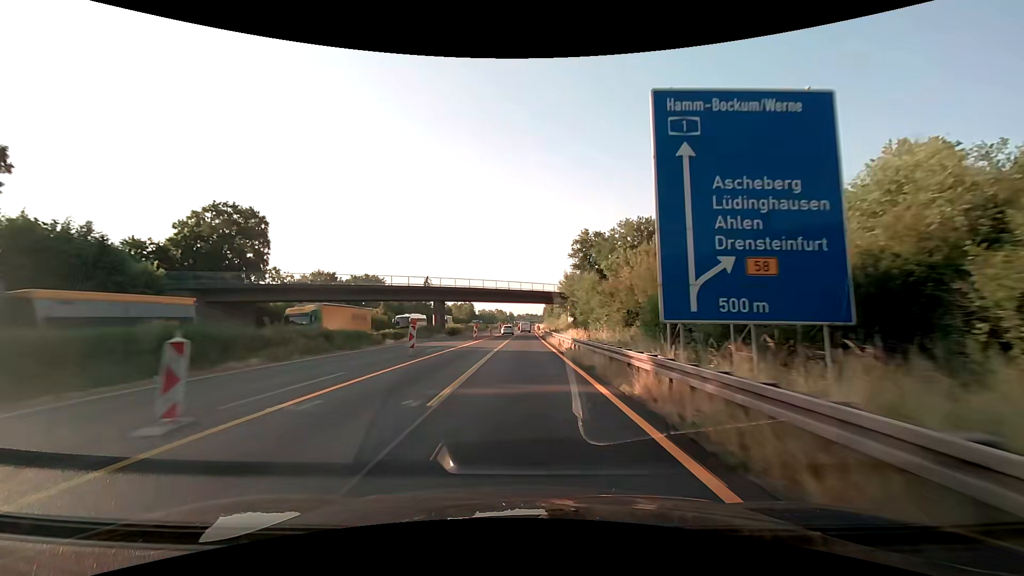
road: motorway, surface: asphalt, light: Day
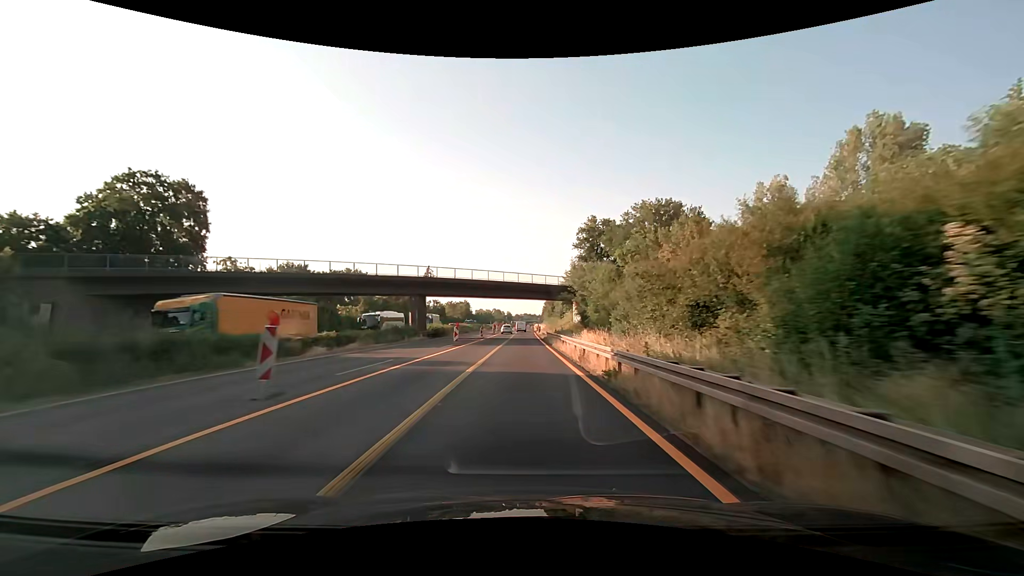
(0.0, +12.5) m; 0°
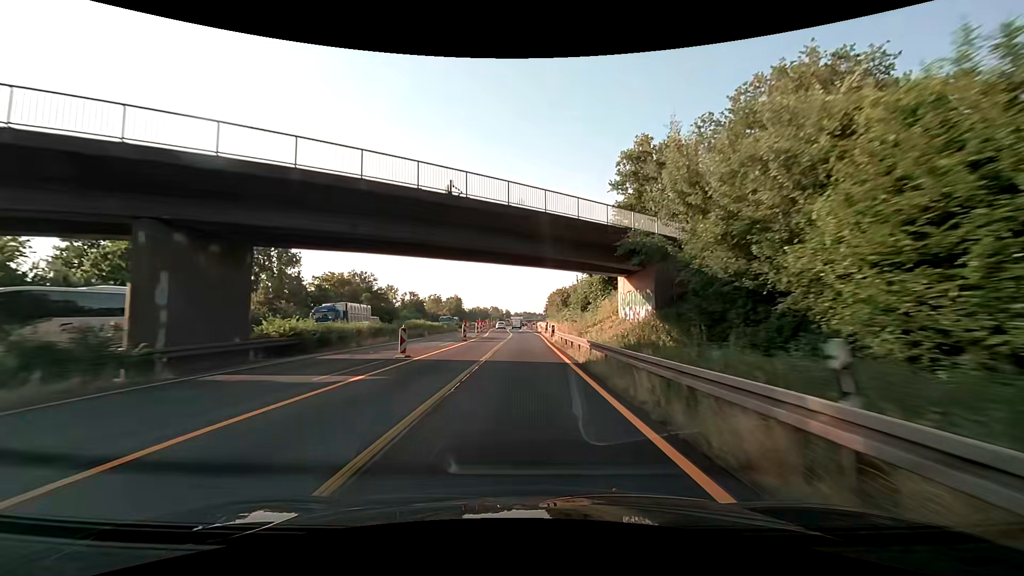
(+0.1, +37.6) m; 0°
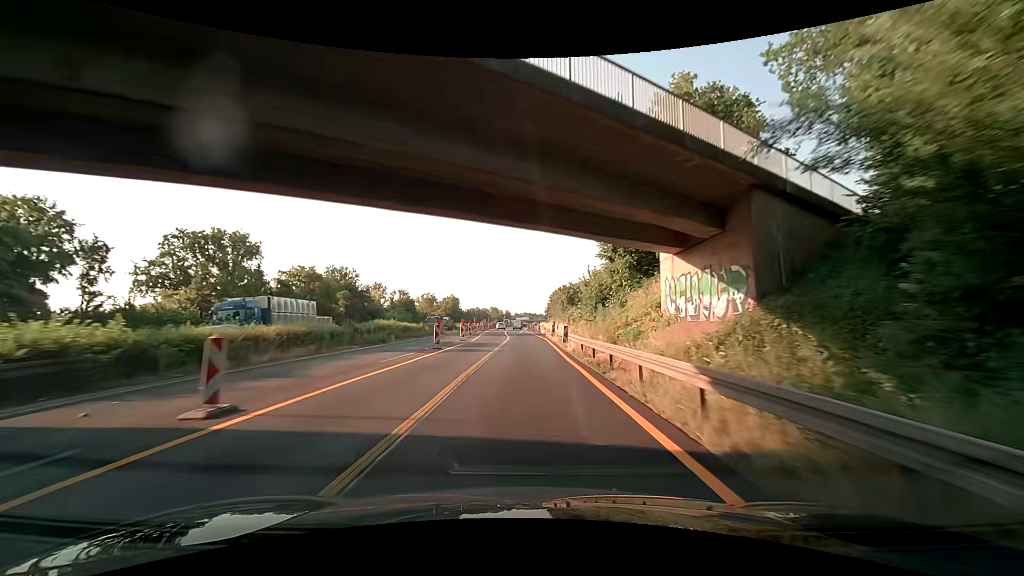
(0.0, +12.6) m; 0°
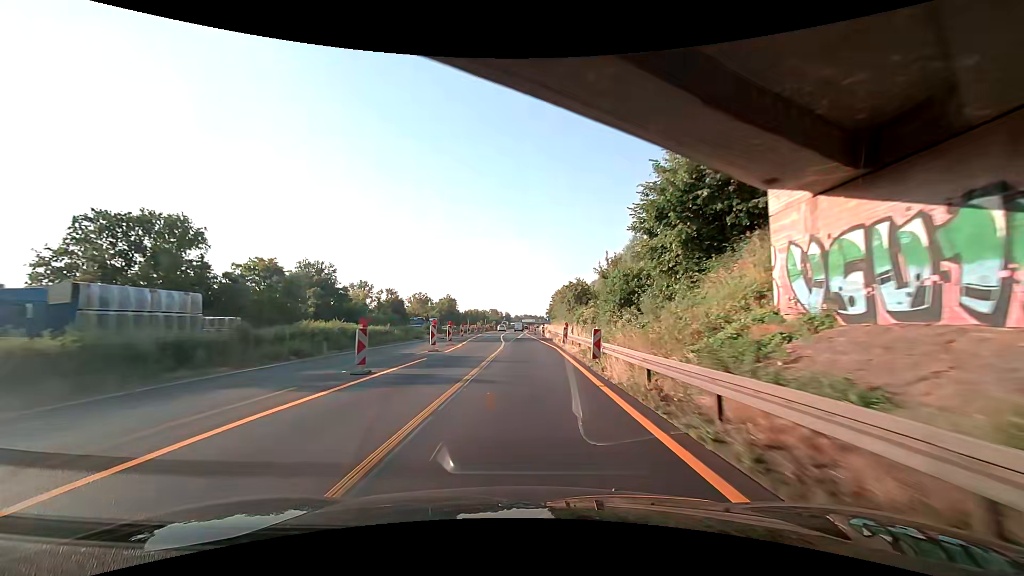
(+0.1, +12.6) m; +1°
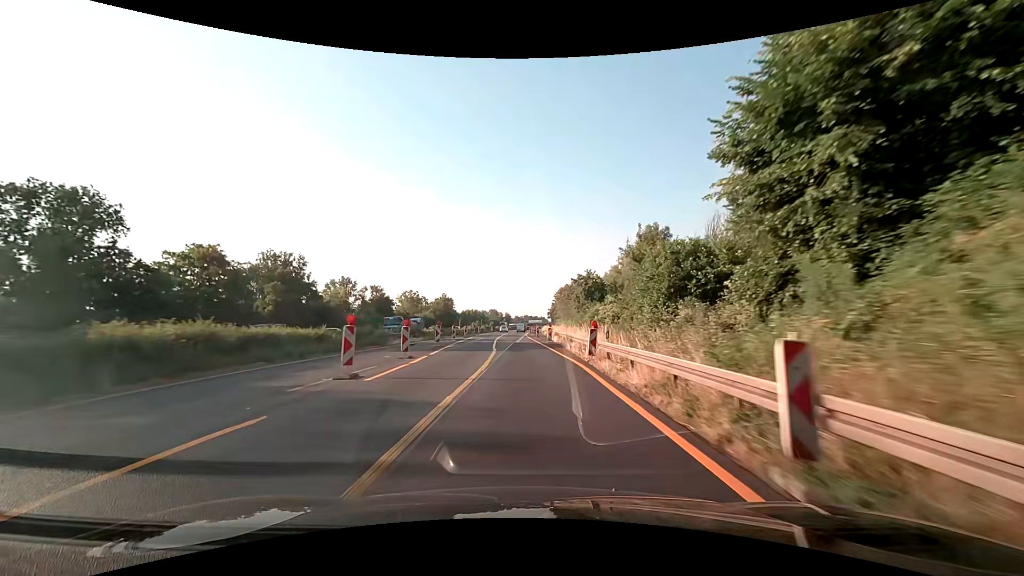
(-0.2, +12.5) m; -1°
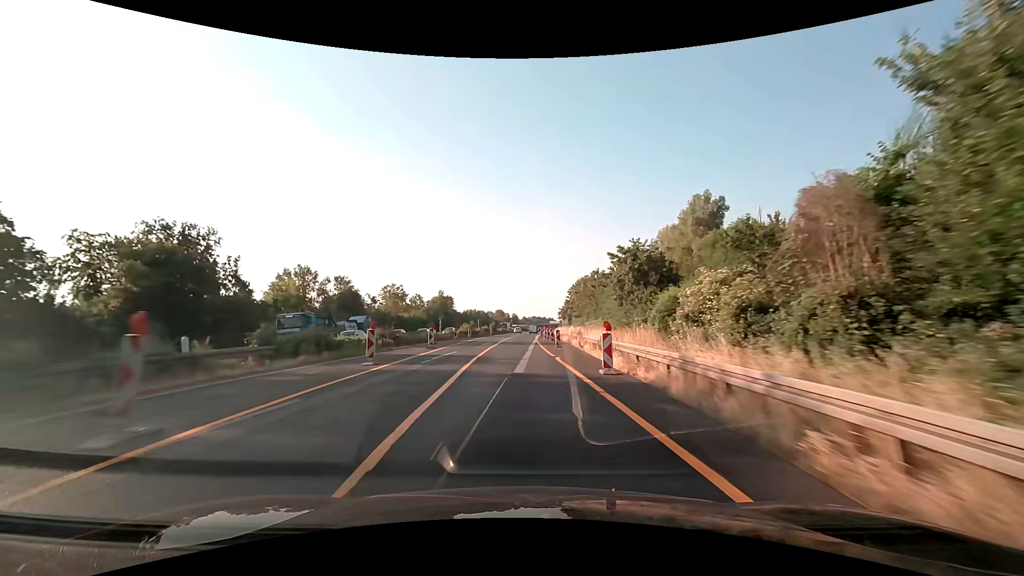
(-0.1, +25.0) m; -1°
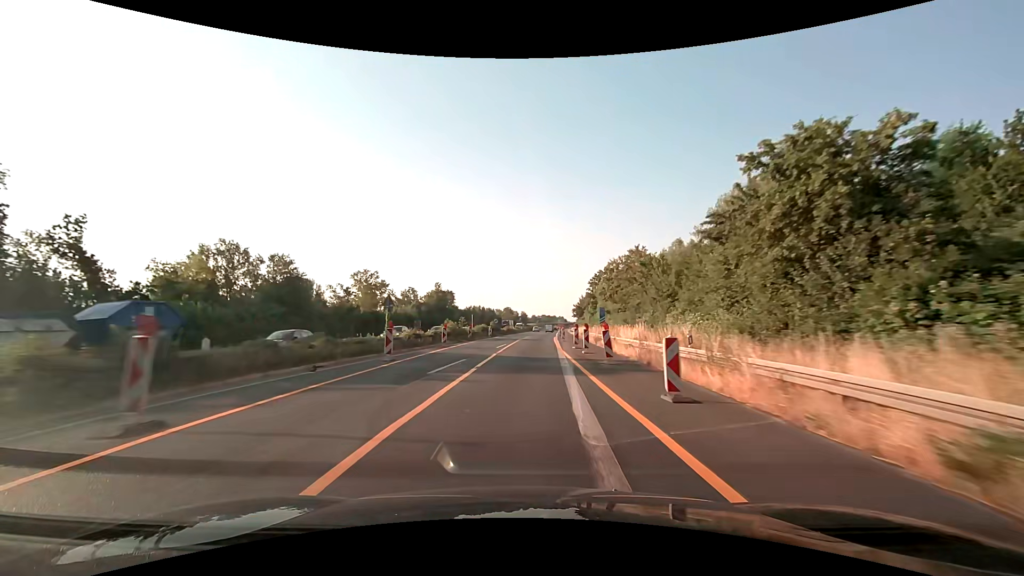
(-0.4, +25.0) m; -1°
(0, +10) (0, +20) (+1, +30) (+1, +40) (+1, +50) (+2, +60) (+3, +70) (+3, +80) (+4, +90) (+5, +100) m
